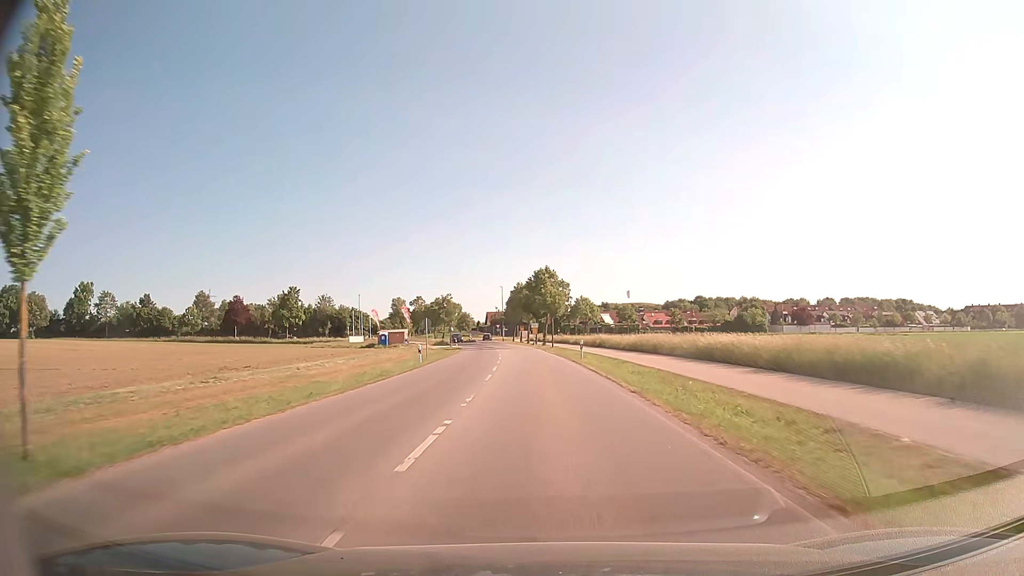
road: tertiary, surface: asphalt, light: Day
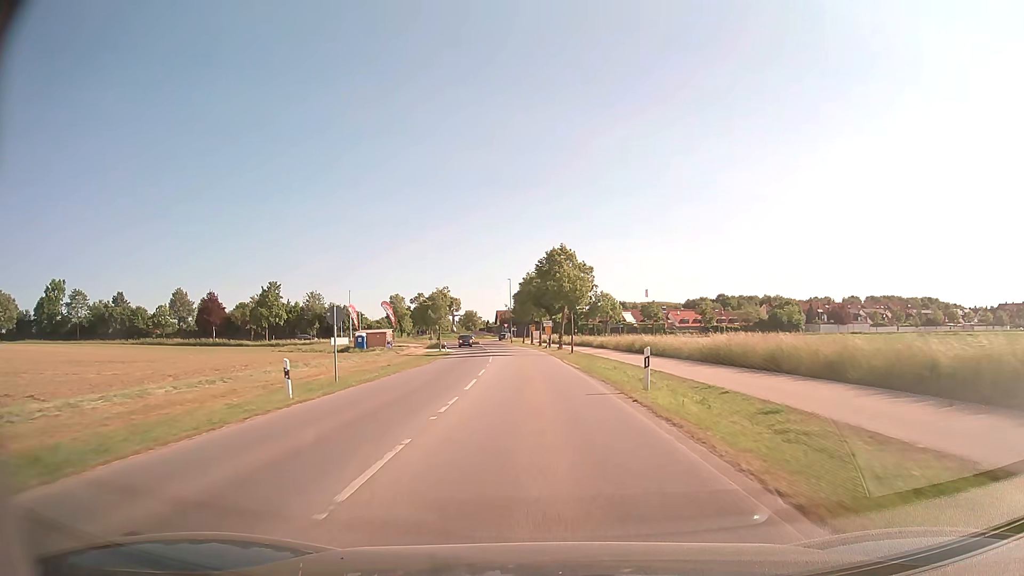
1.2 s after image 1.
(-0.1, +19.8) m; -1°
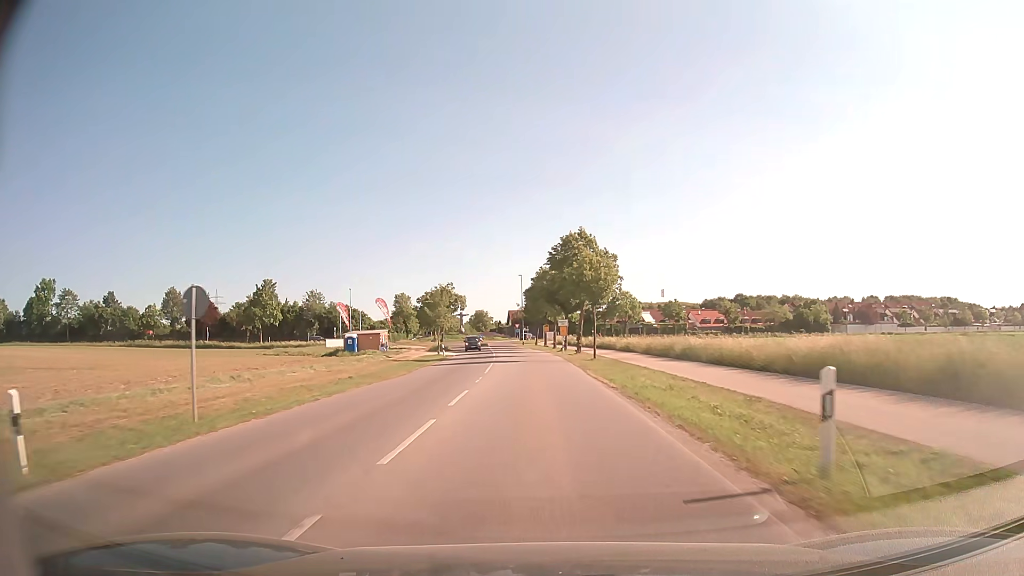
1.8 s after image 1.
(-0.1, +9.7) m; -1°
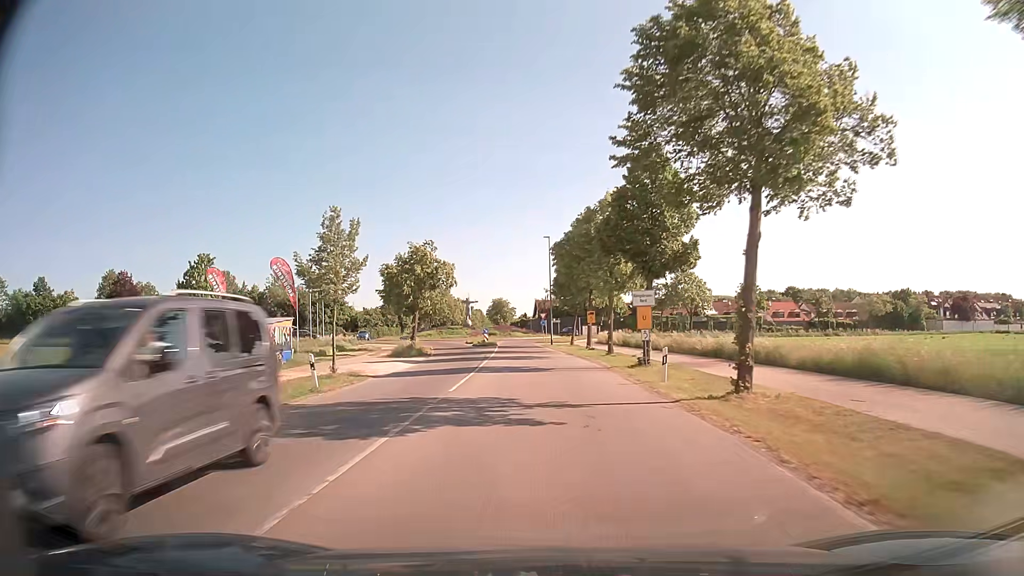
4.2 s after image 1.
(-1.0, +36.8) m; -3°
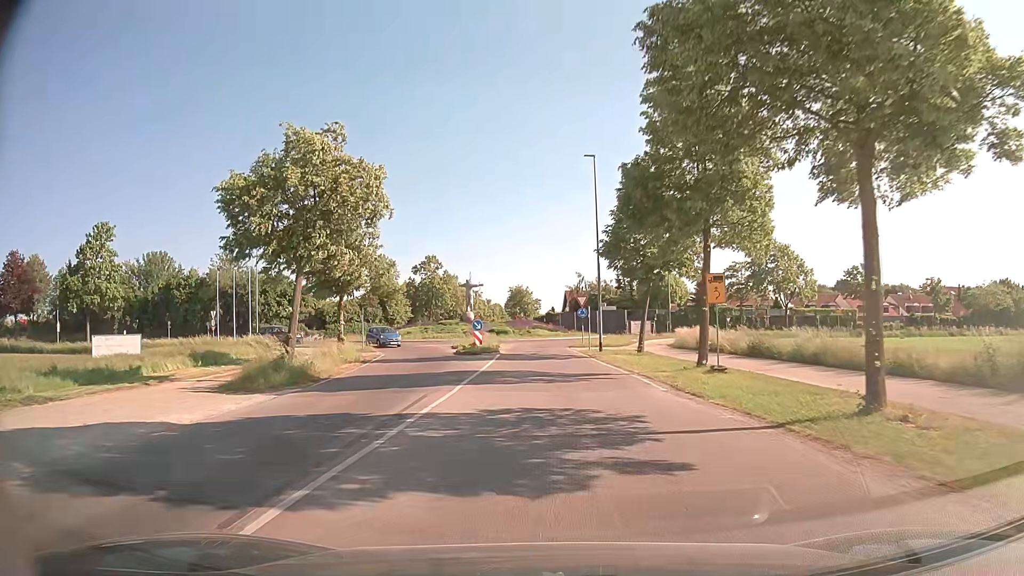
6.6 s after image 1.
(-0.8, +30.5) m; -2°
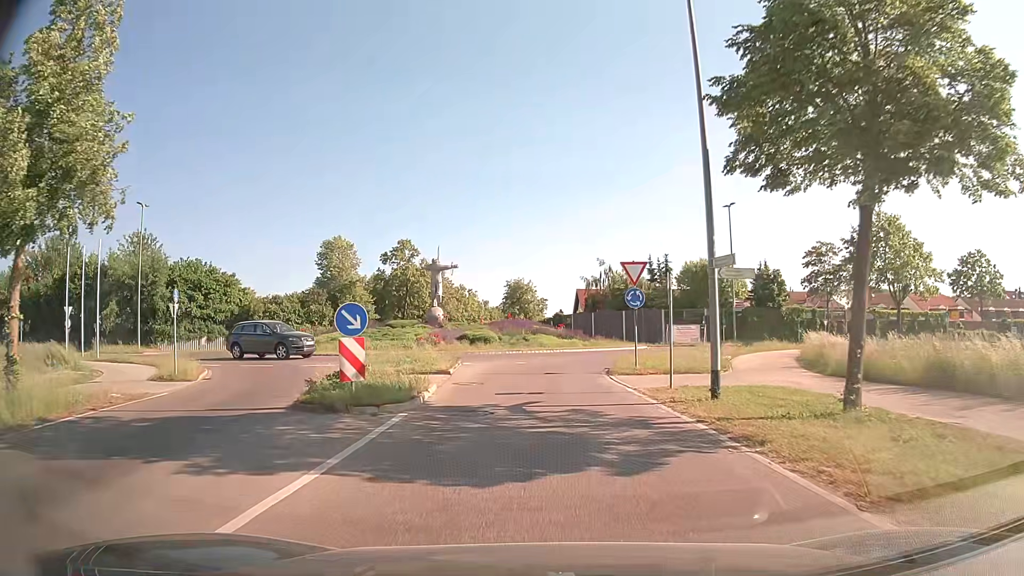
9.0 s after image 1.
(-0.1, +23.4) m; 0°
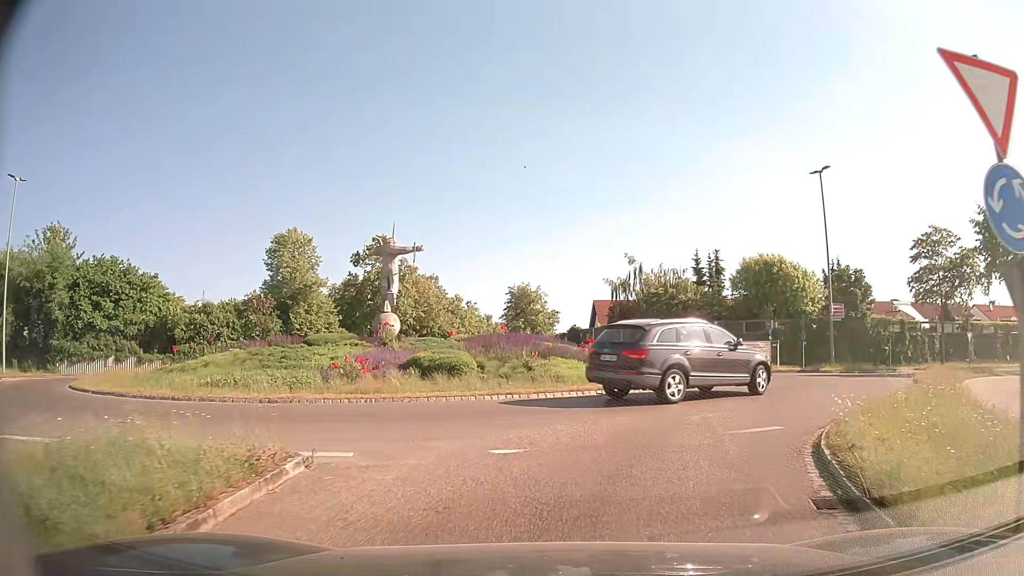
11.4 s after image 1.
(-0.3, +16.3) m; -2°
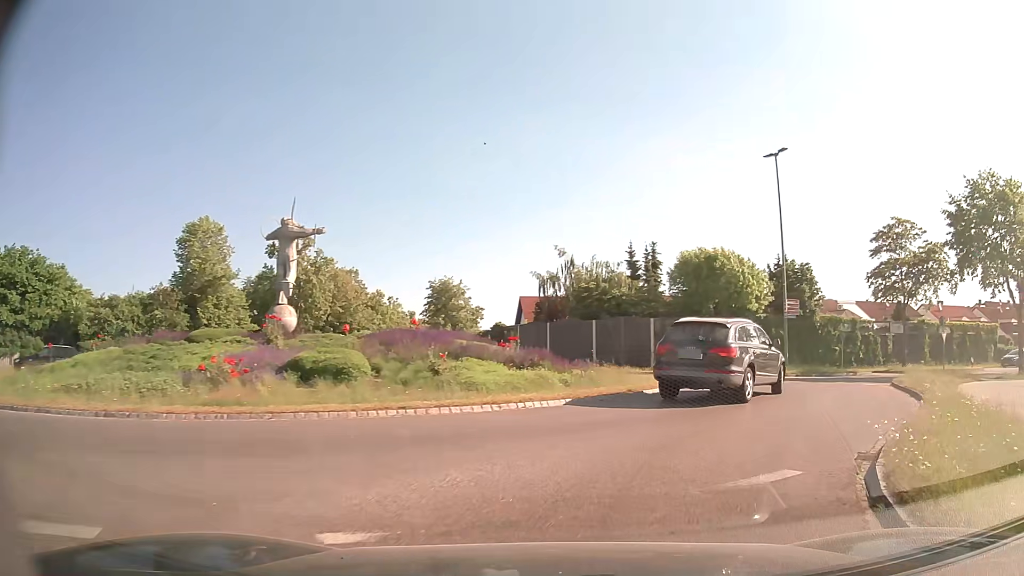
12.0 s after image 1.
(+0.2, +3.9) m; +6°
(+2, +10) (+6, +19) (+6, +29) (+1, +38) (-5, +45) (-10, +54) (-12, +64) (-13, +74) (-14, +84) (-14, +94) m
